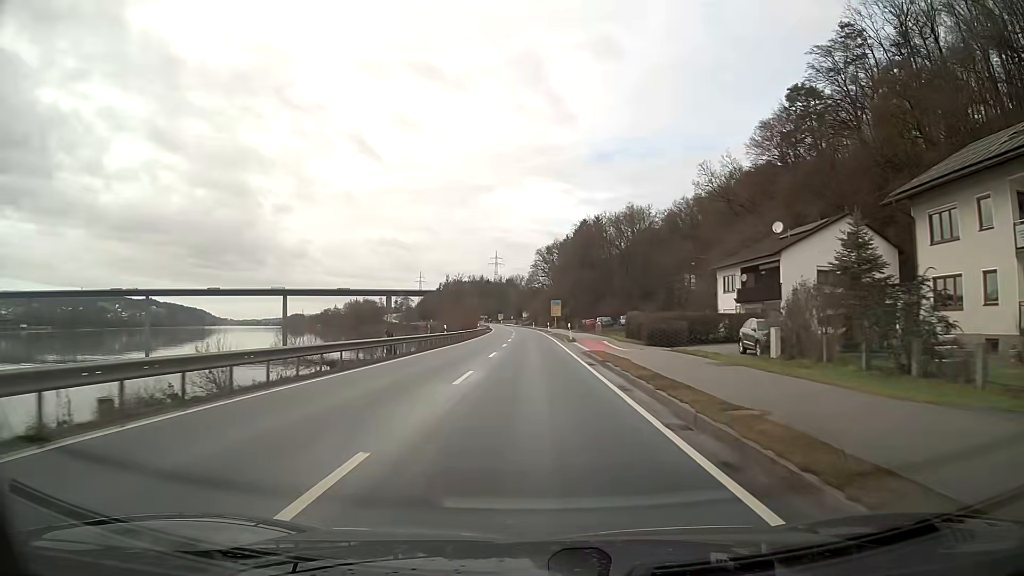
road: primary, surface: asphalt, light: Day
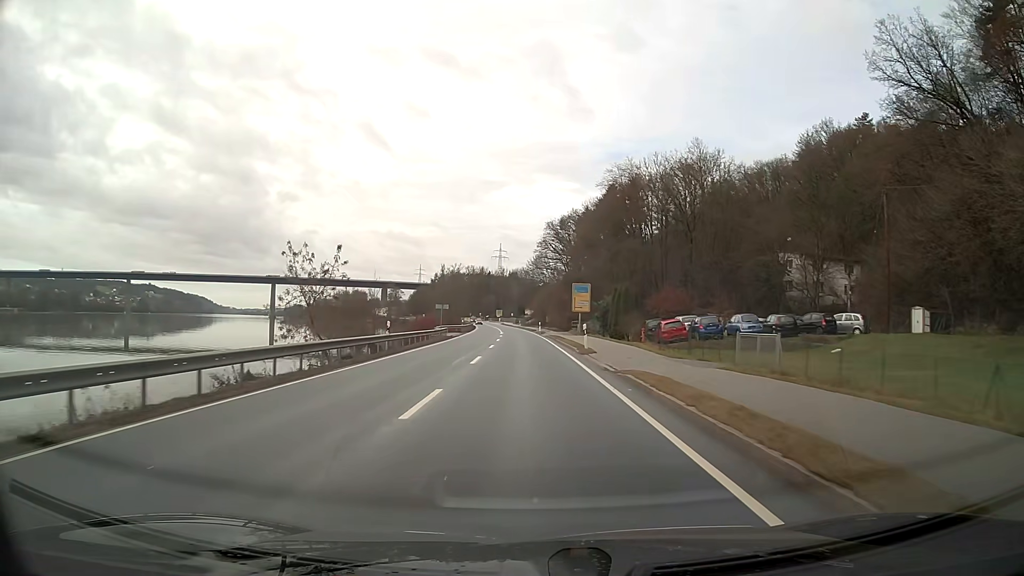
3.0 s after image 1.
(-0.2, +53.7) m; -1°
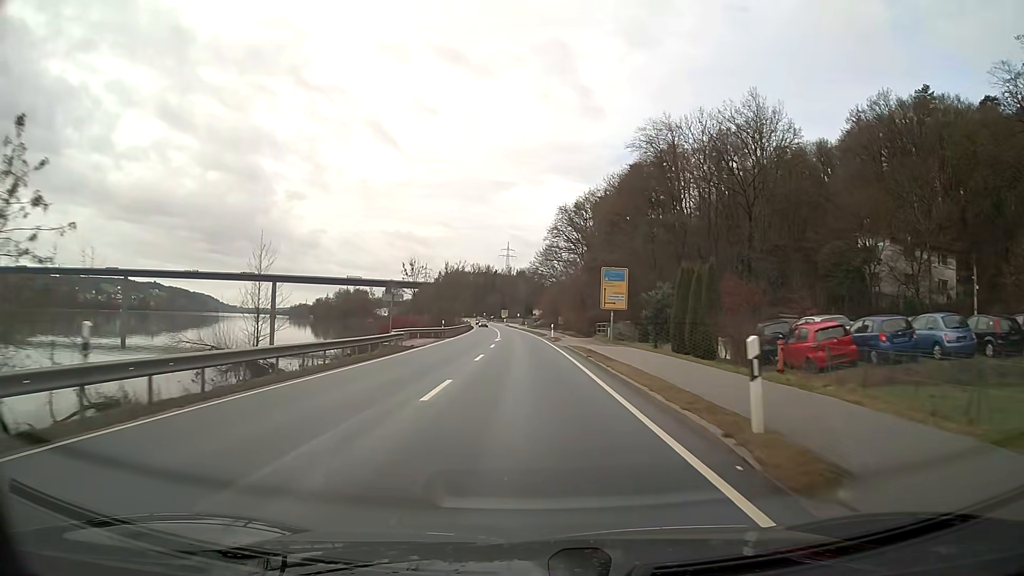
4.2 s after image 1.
(-0.1, +21.8) m; -1°
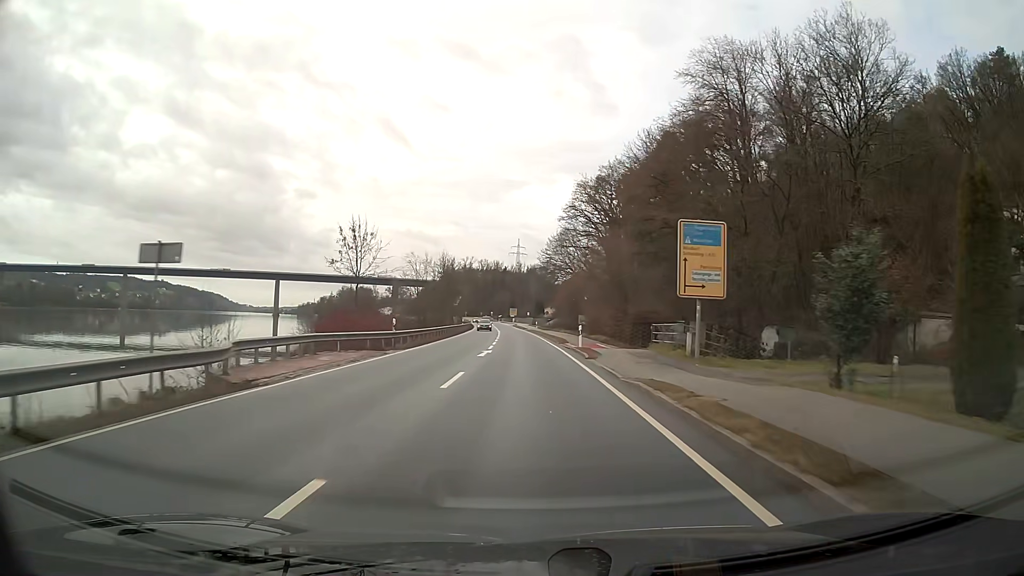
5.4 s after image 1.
(-0.2, +21.9) m; -1°
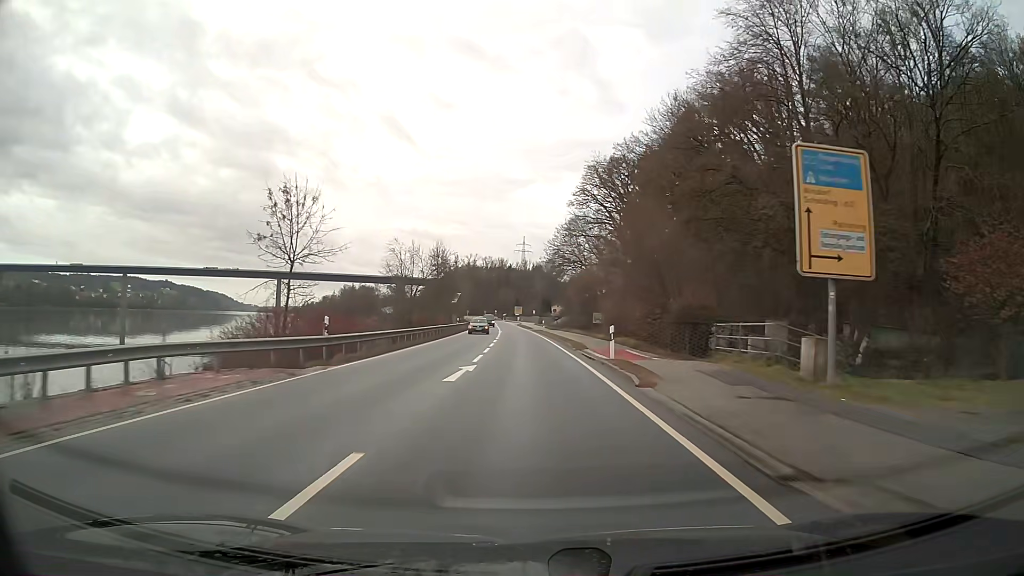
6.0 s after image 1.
(0.0, +11.0) m; 0°
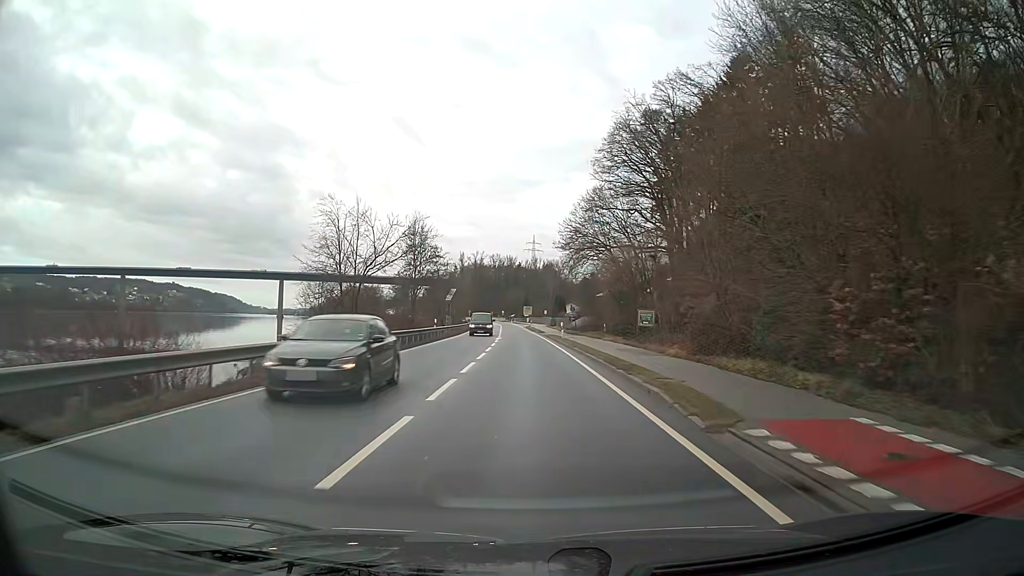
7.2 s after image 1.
(-0.2, +21.9) m; -1°
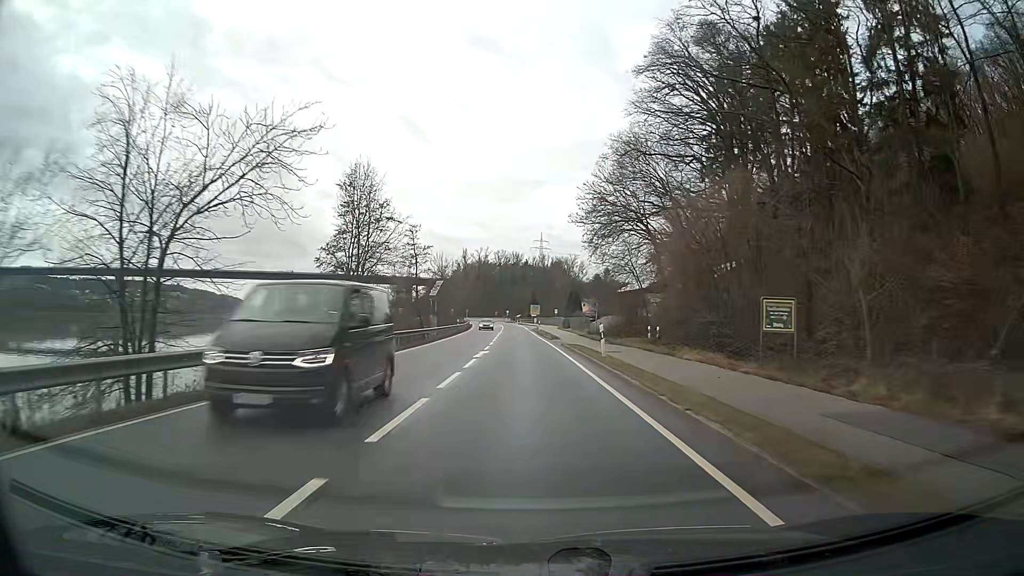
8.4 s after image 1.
(-0.1, +21.8) m; -1°
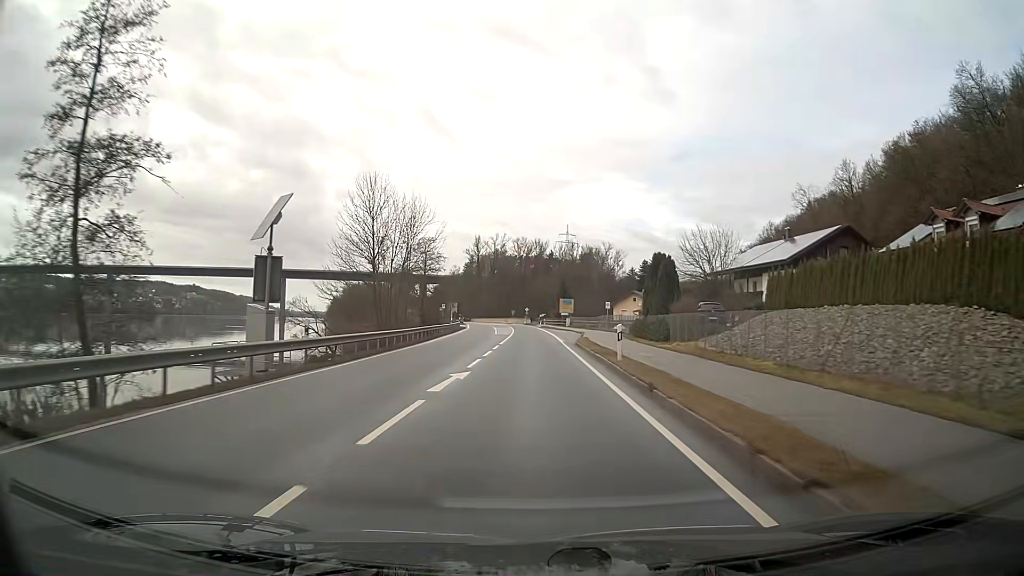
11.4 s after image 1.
(-1.0, +54.3) m; -2°
